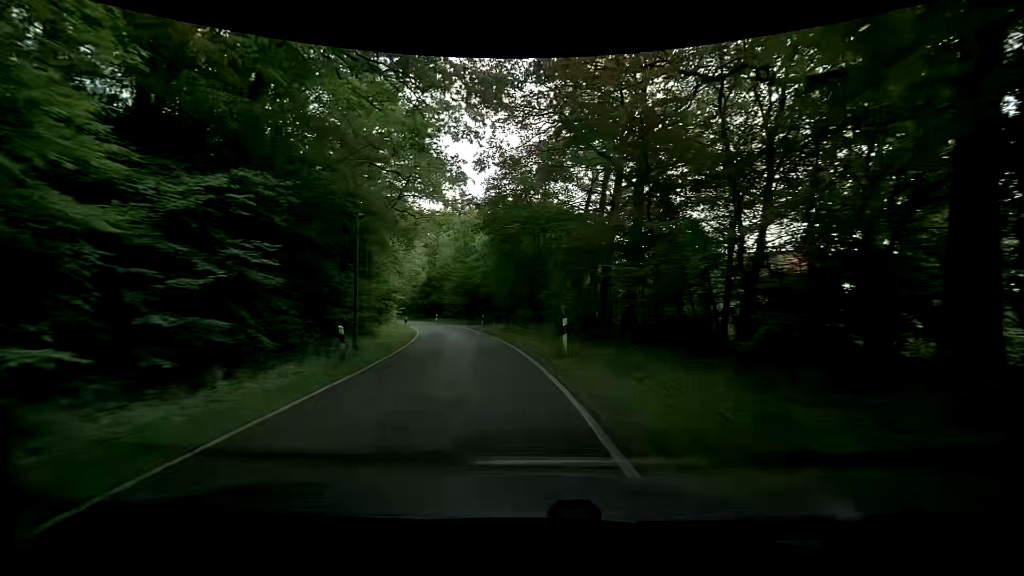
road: unclassified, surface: asphalt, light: Day
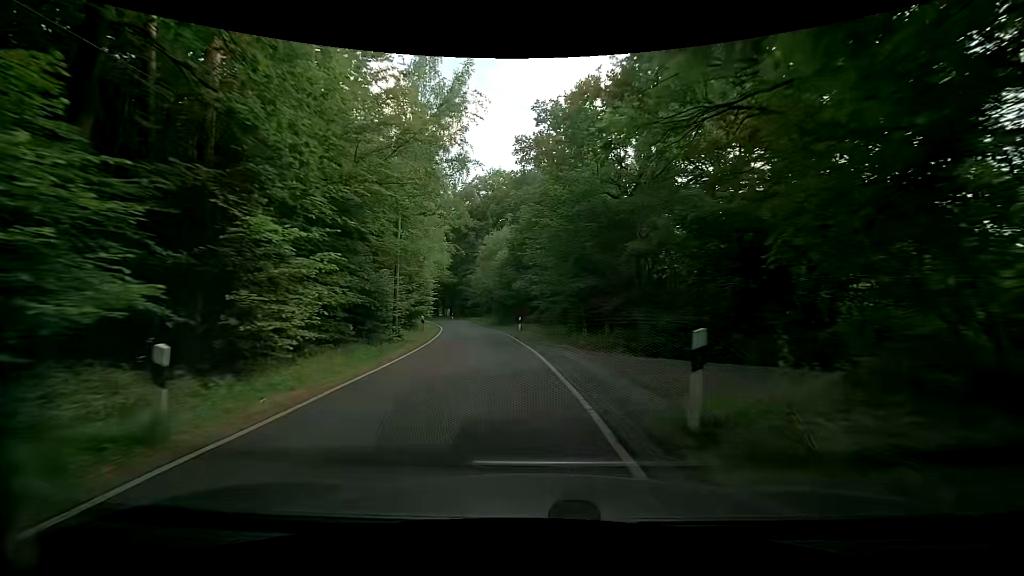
(-4.5, +34.0) m; -14°
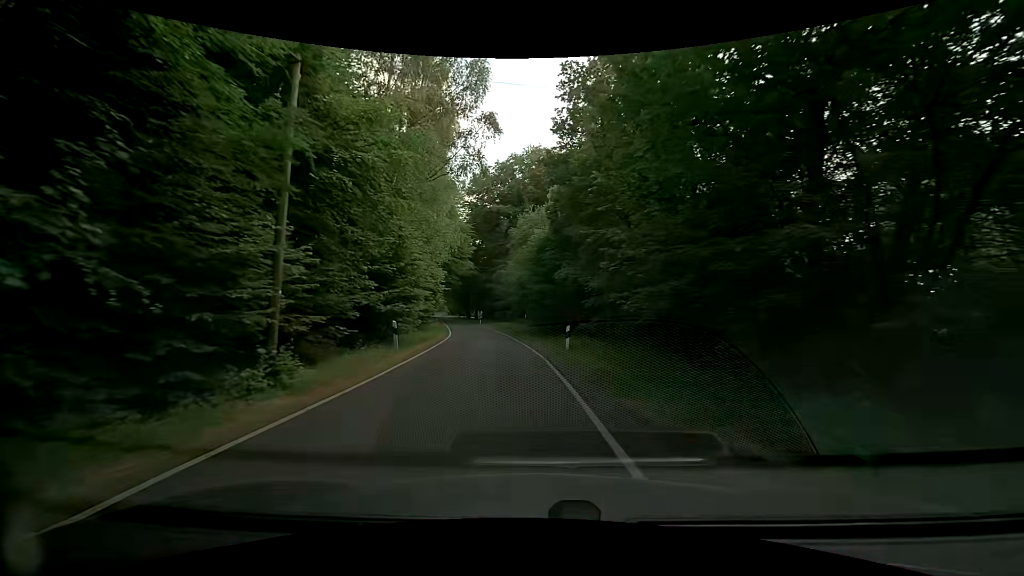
(-0.8, +13.8) m; -4°
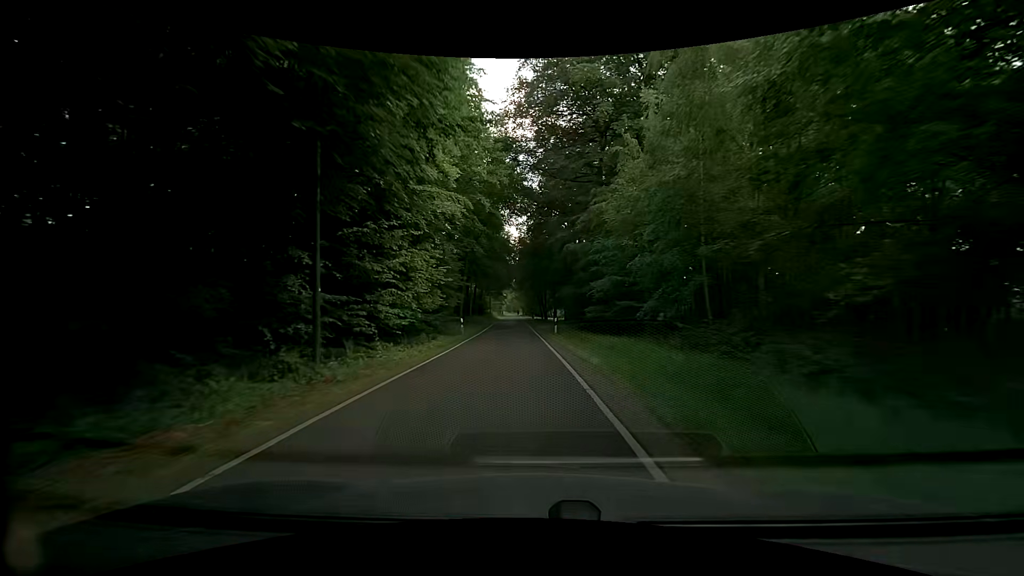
(-3.7, +36.6) m; -11°
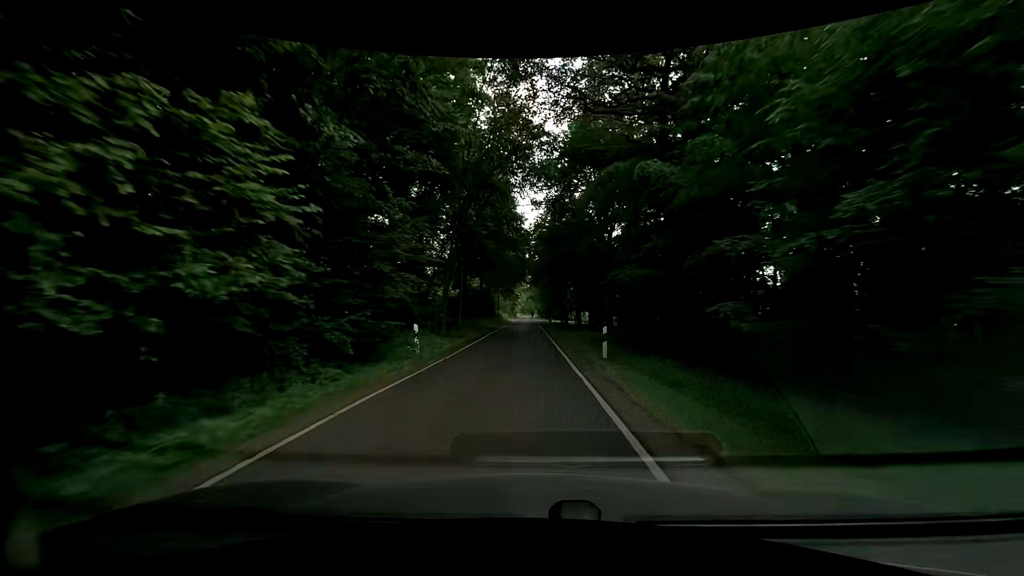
(-0.2, +15.9) m; -2°
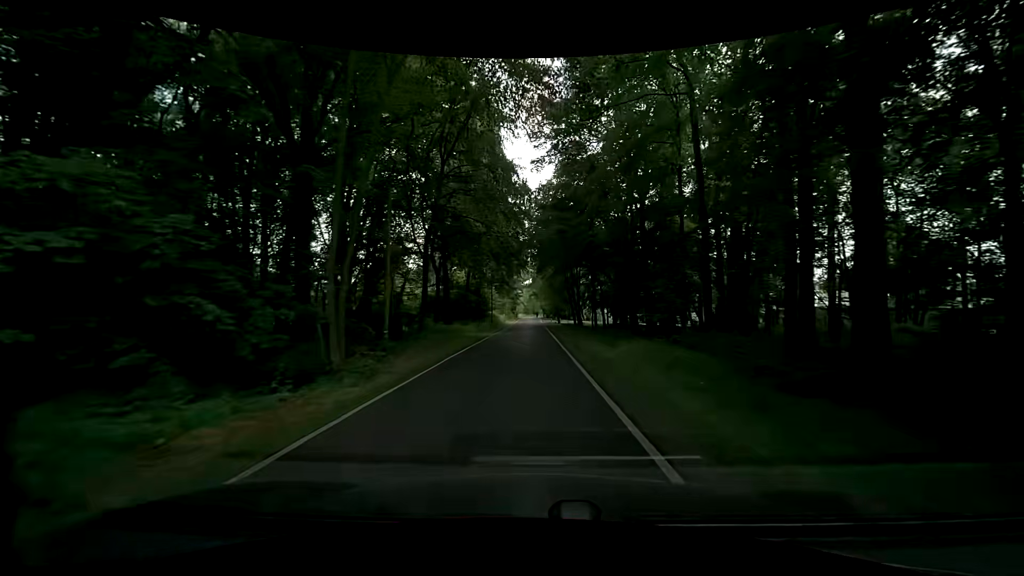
(+0.2, +16.6) m; +1°
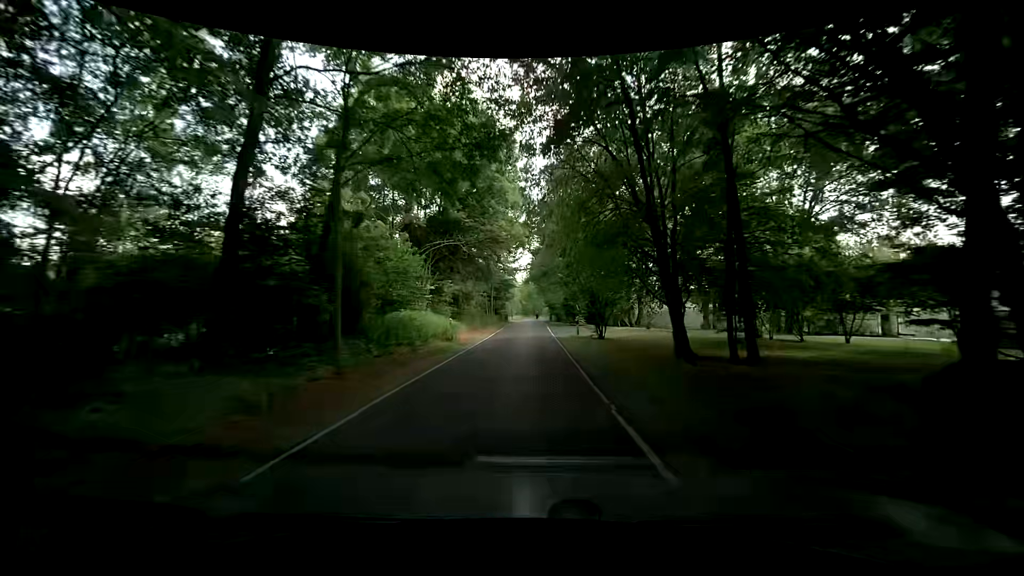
(+0.2, +42.2) m; +1°
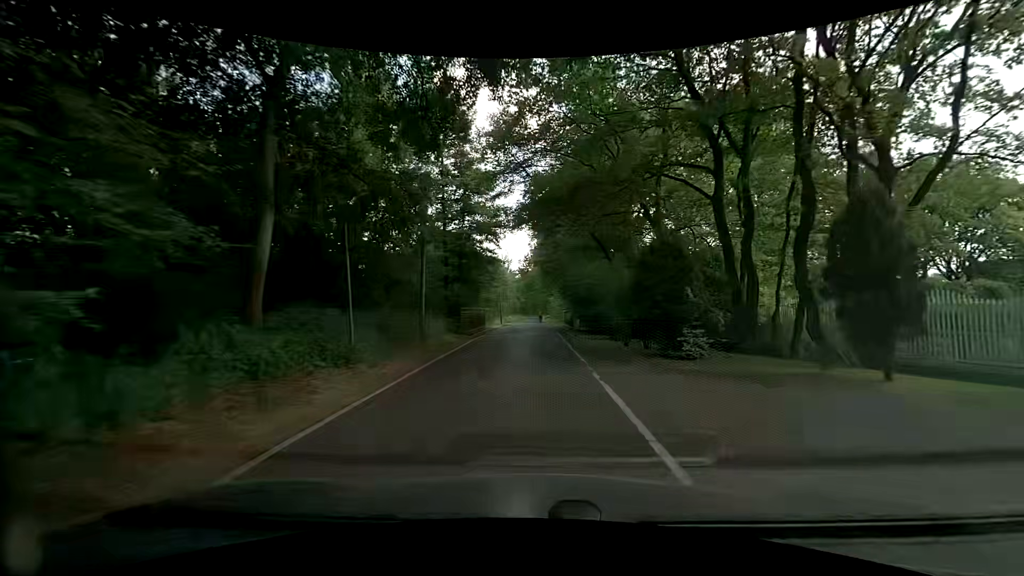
(-0.7, +31.5) m; -1°
(0, +10) (0, +20) (0, +30) (0, +40) (0, +50) (0, +60) (0, +70) (0, +80) (0, +90) (0, +100) m
